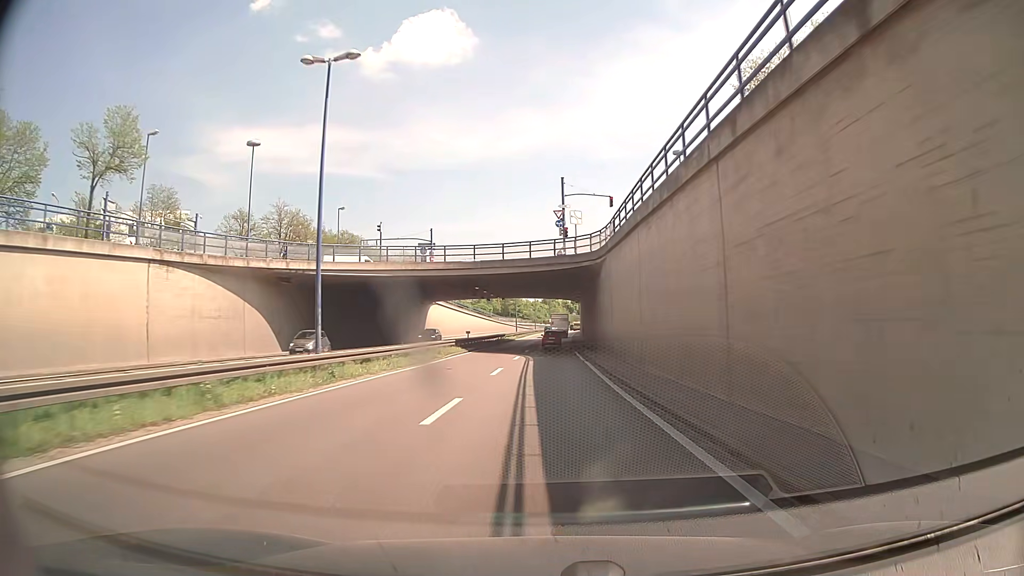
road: trunk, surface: asphalt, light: Day
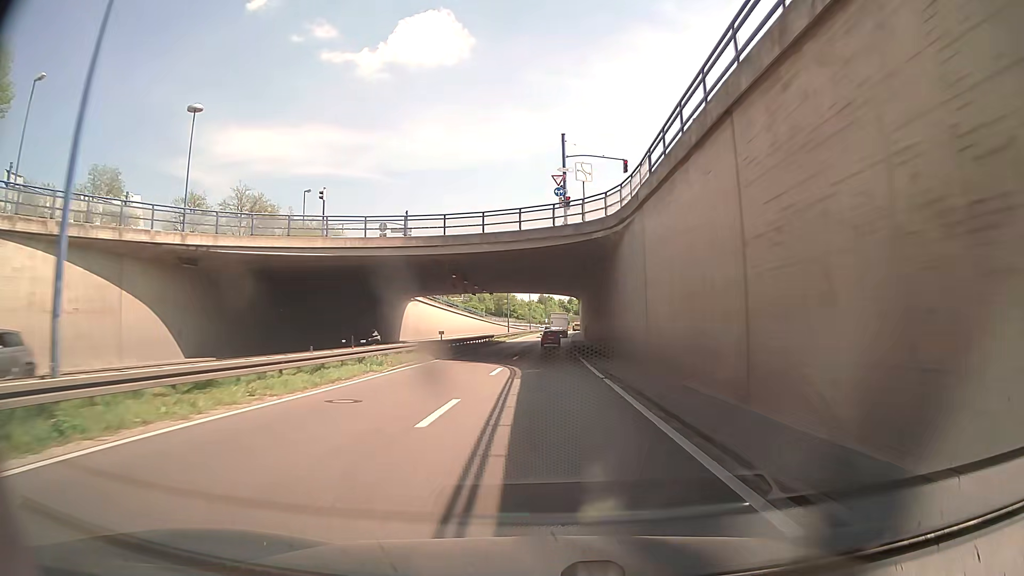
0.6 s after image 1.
(+0.1, +12.1) m; +1°
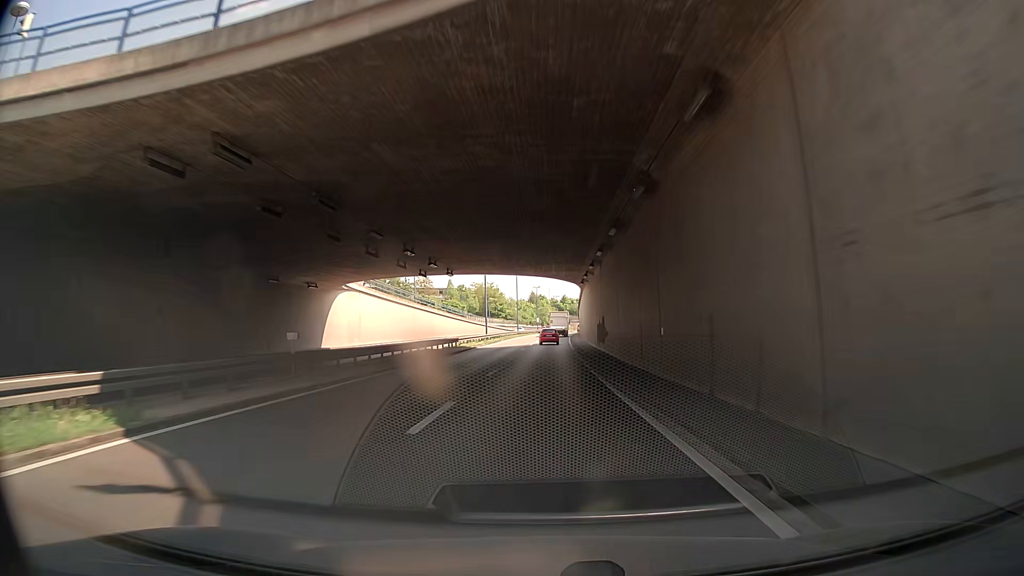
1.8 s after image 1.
(+0.1, +24.2) m; +1°
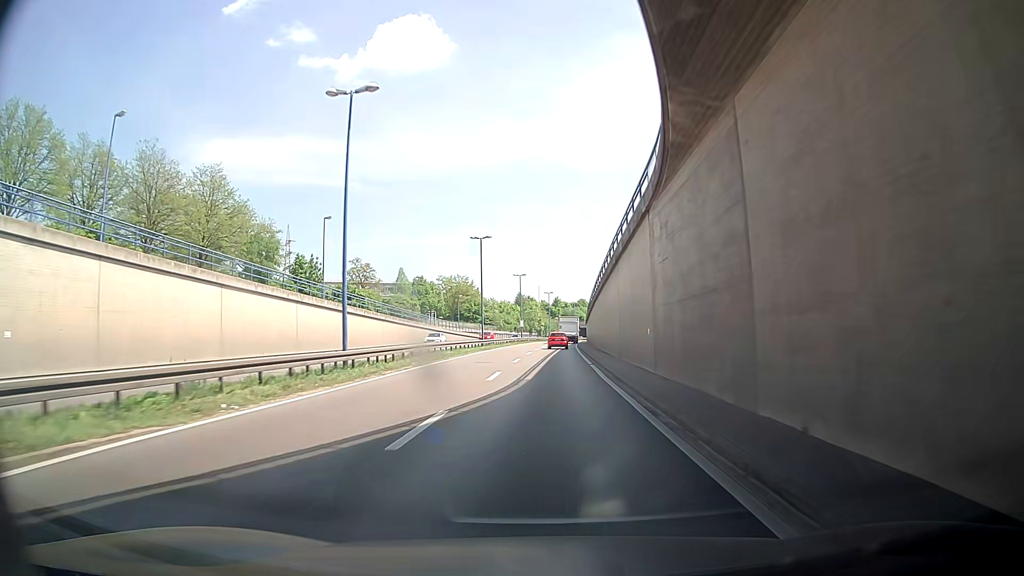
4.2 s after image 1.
(+0.2, +48.1) m; +1°
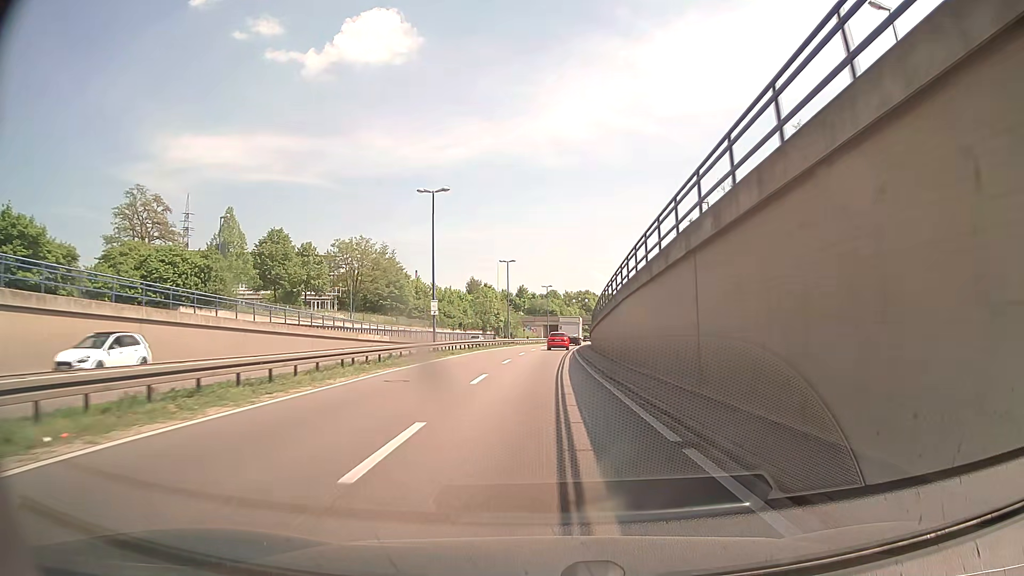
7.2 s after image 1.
(+1.1, +60.5) m; +3°
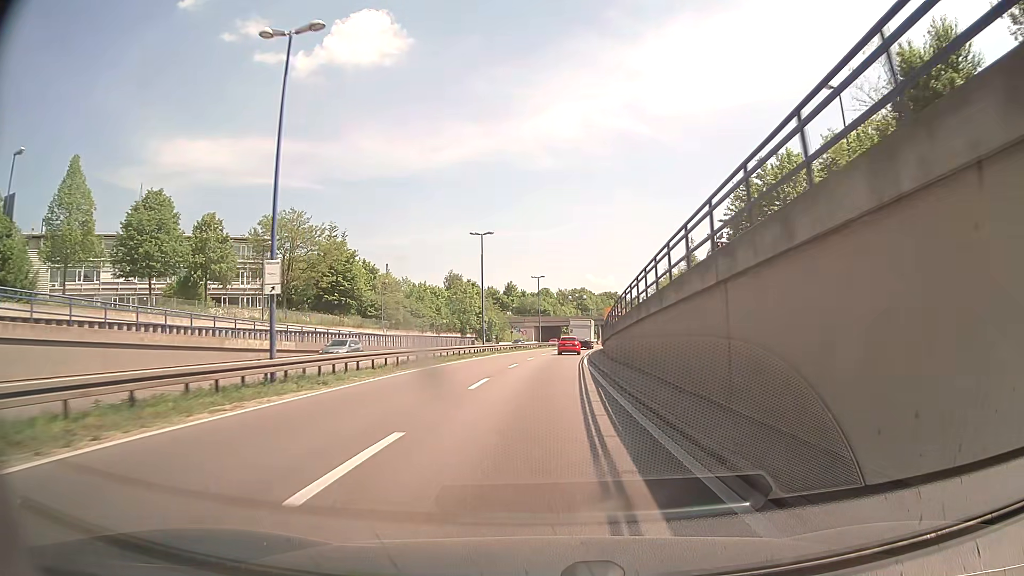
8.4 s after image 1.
(+0.2, +24.3) m; +1°
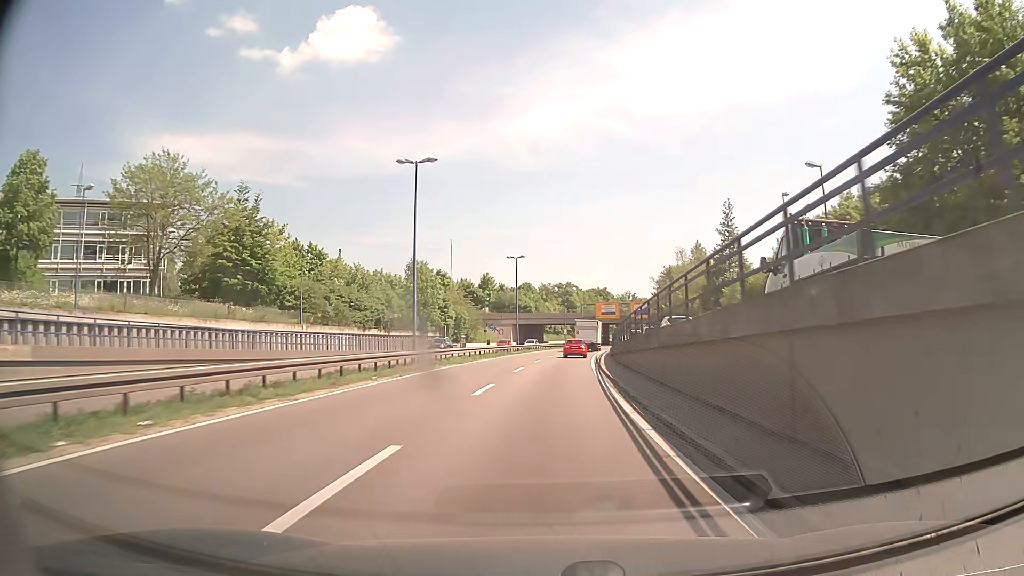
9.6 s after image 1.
(+0.3, +24.3) m; +1°
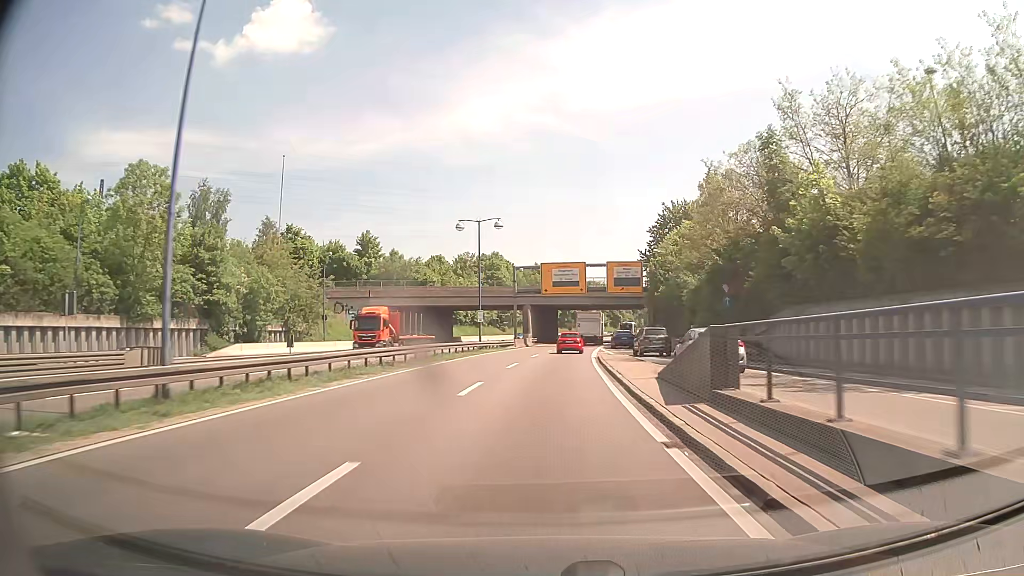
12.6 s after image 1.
(+3.2, +59.9) m; +6°
(0, +10) (0, +20) (+1, +30) (+1, +40) (+2, +50) (+3, +60) (+4, +70) (+5, +80) (+7, +90) (+8, +100) m
